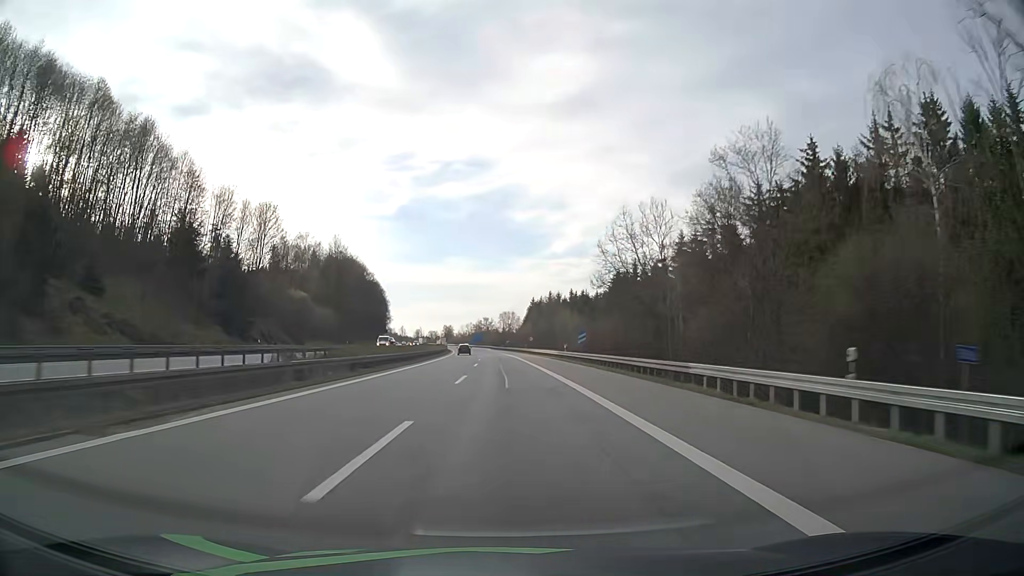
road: motorway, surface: asphalt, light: Day
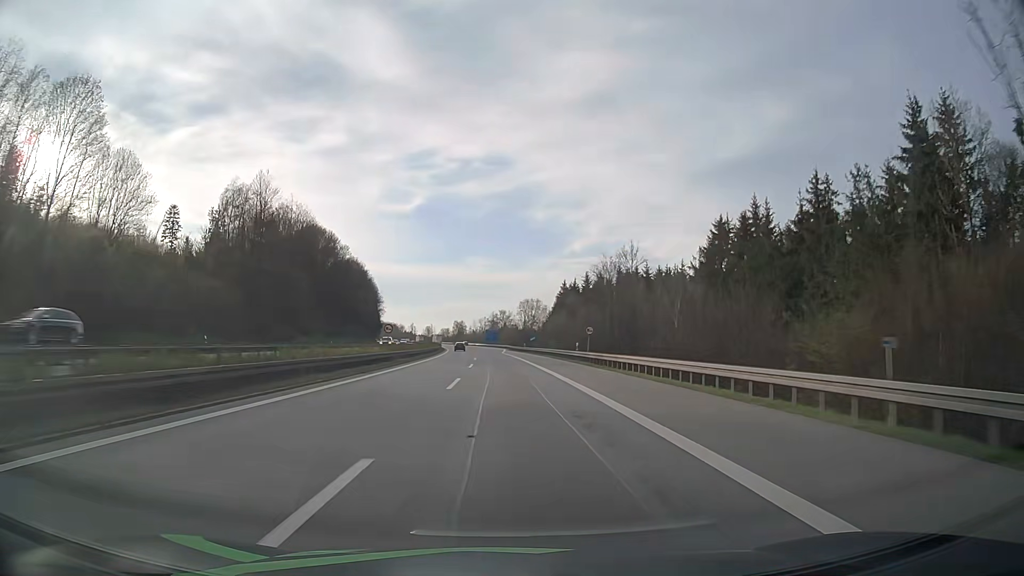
(-0.8, +58.4) m; -2°
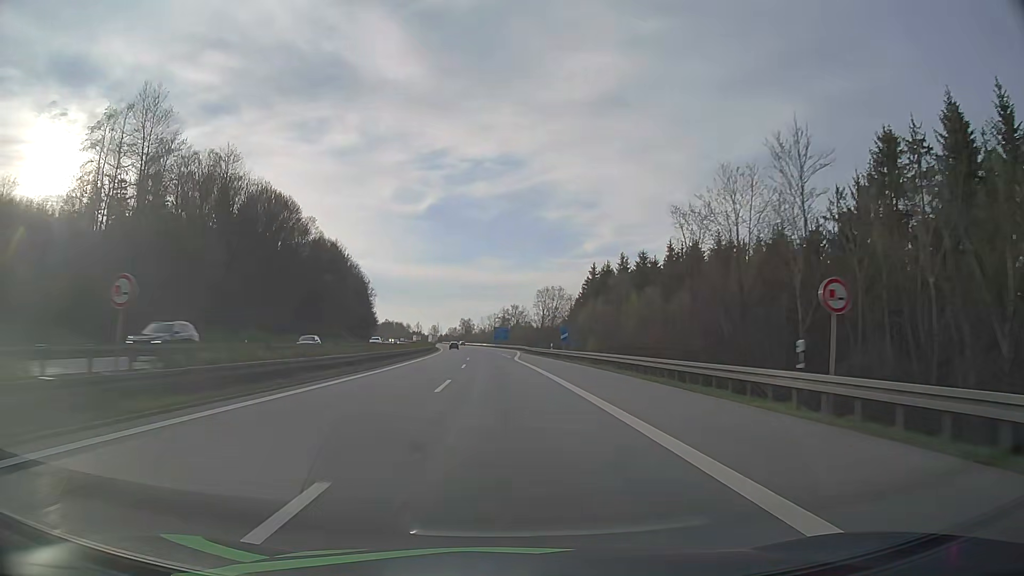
(-0.3, +37.7) m; -1°
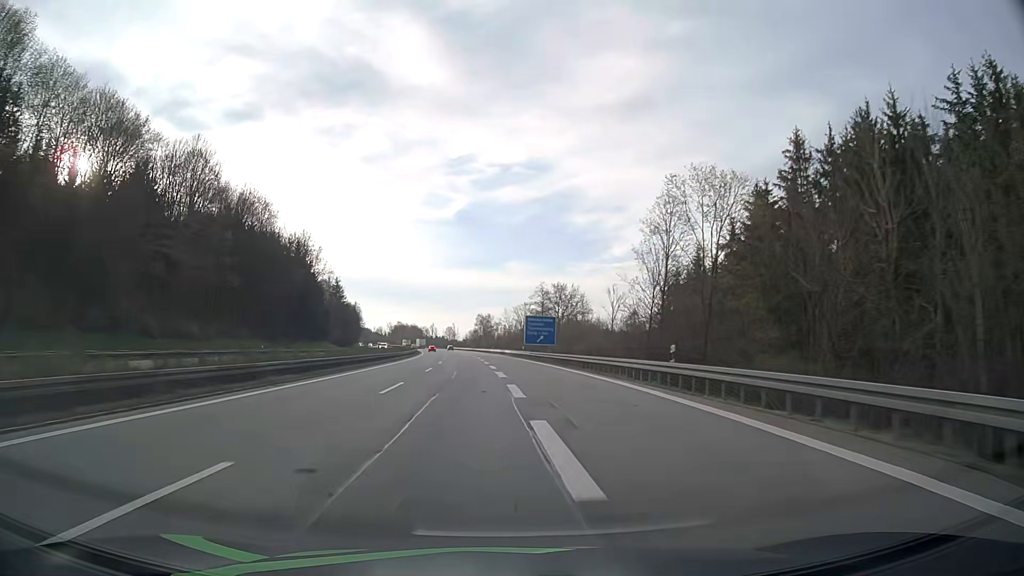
(-1.8, +90.0) m; -2°
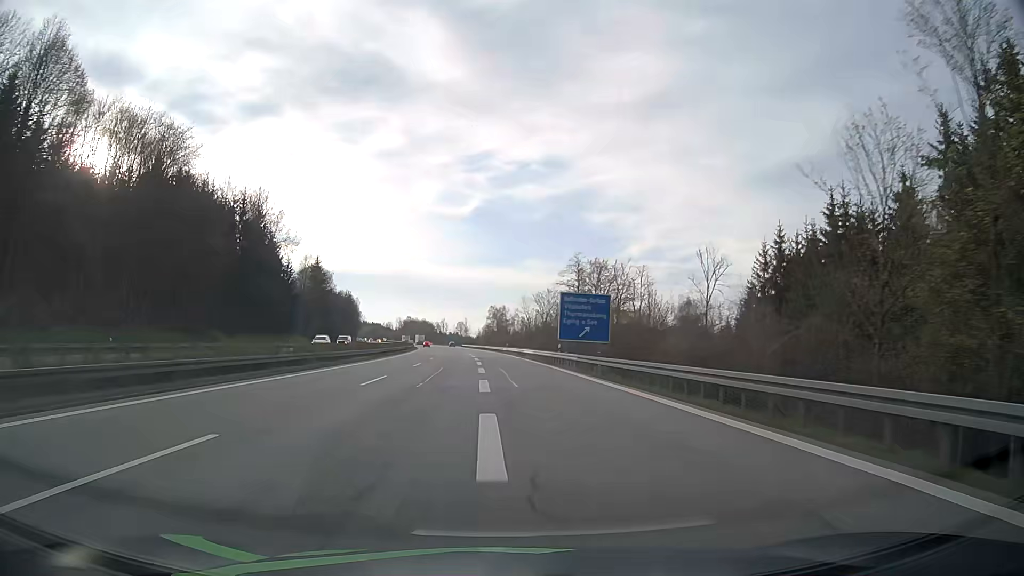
(-0.4, +34.8) m; -1°
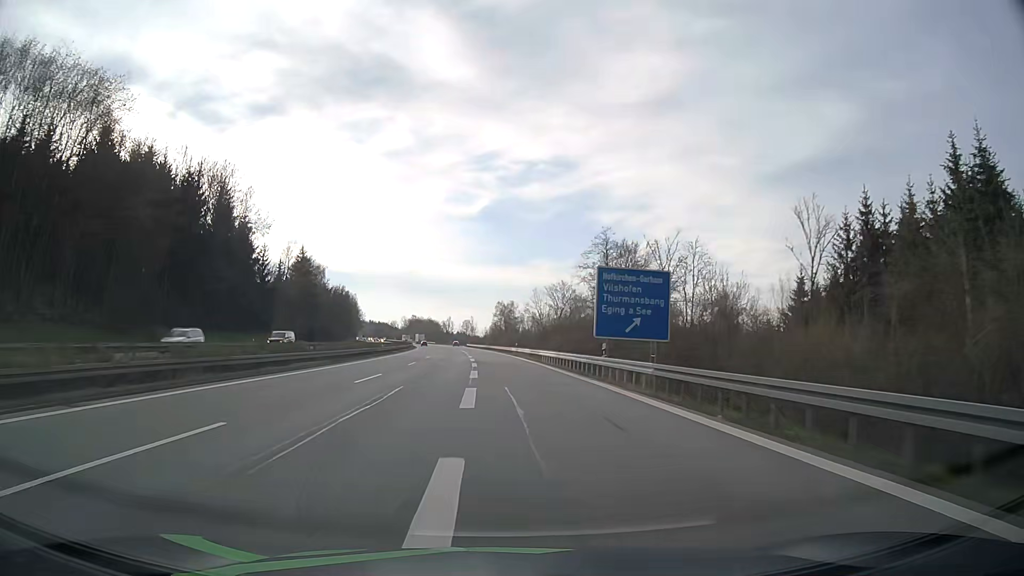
(-0.1, +17.0) m; 0°
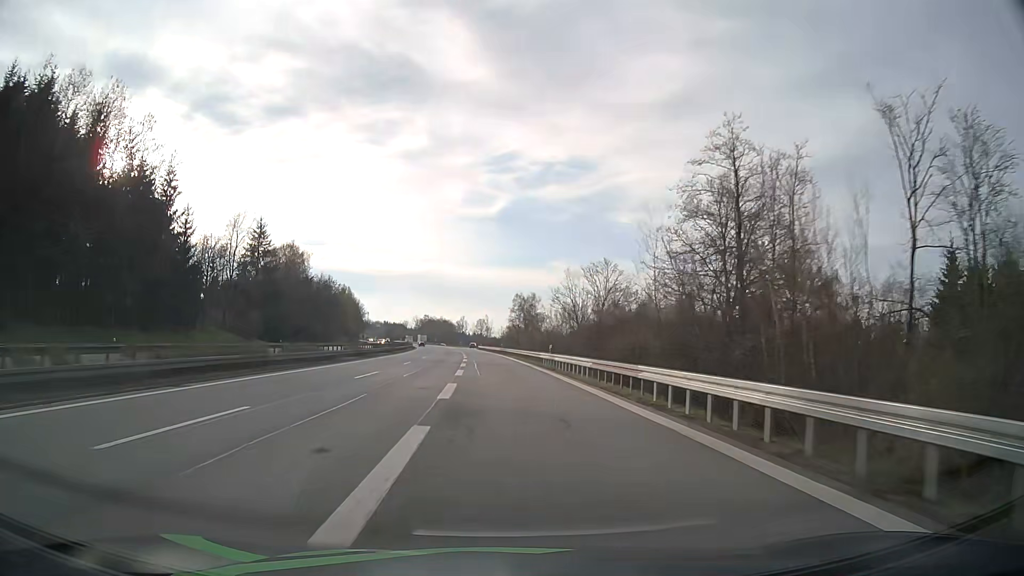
(-0.7, +33.2) m; -2°
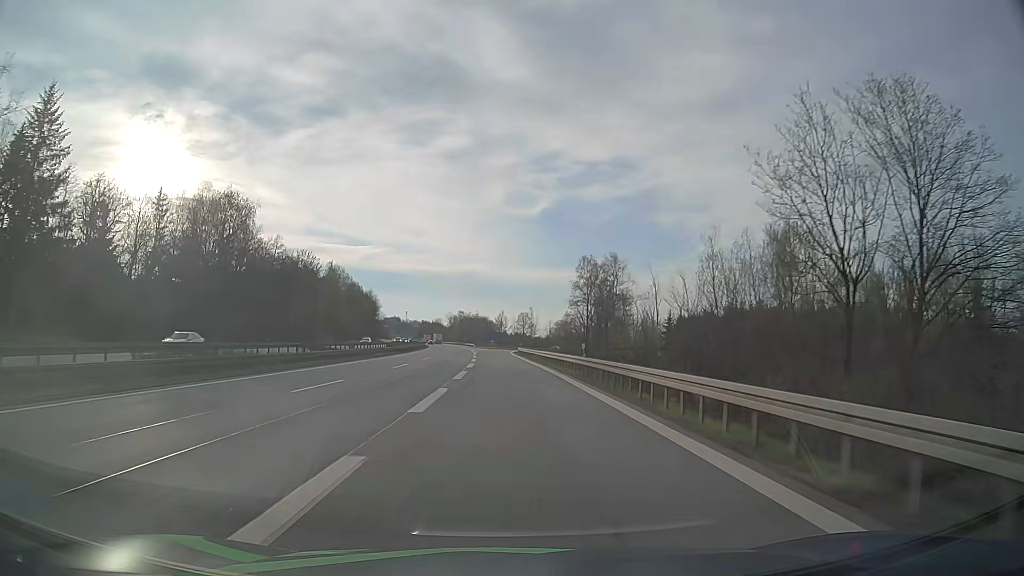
(-2.0, +62.6) m; -4°
(0, +10) (0, +20) (0, +30) (-1, +40) (-1, +50) (-1, +60) (-1, +70) (-2, +80) (-2, +90) (-1, +100) m
